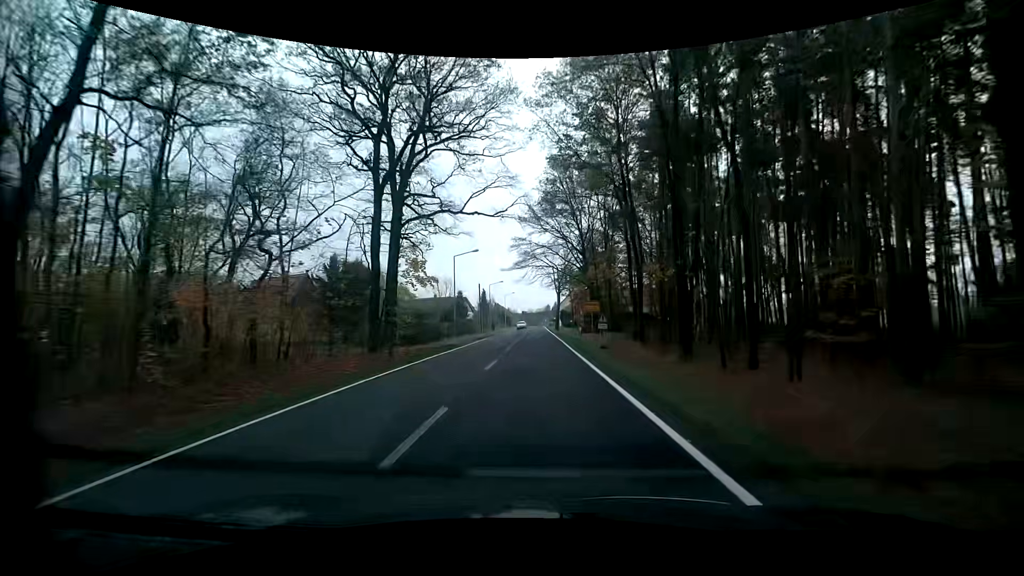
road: primary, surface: asphalt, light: Day
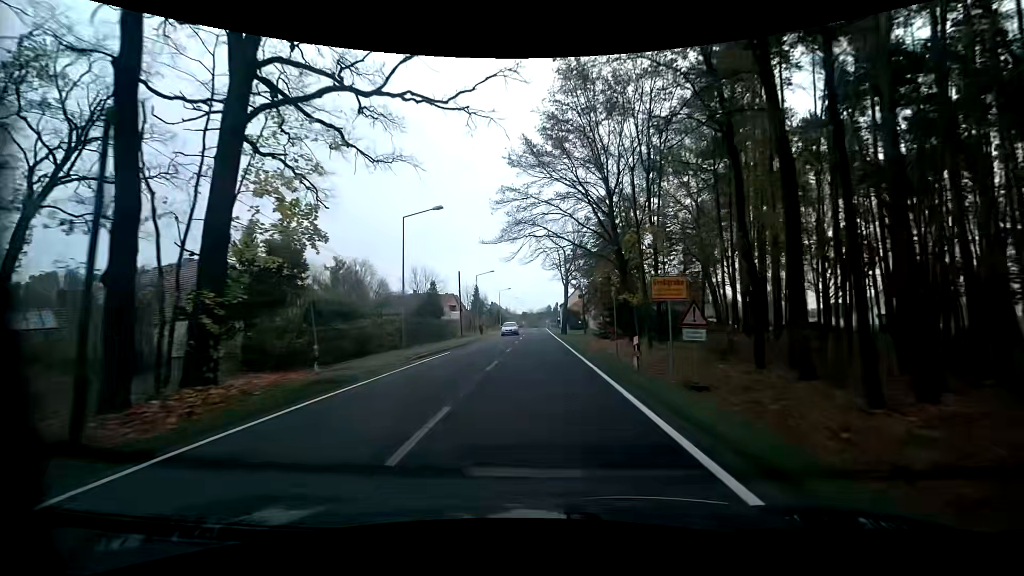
(+0.1, +17.7) m; 0°
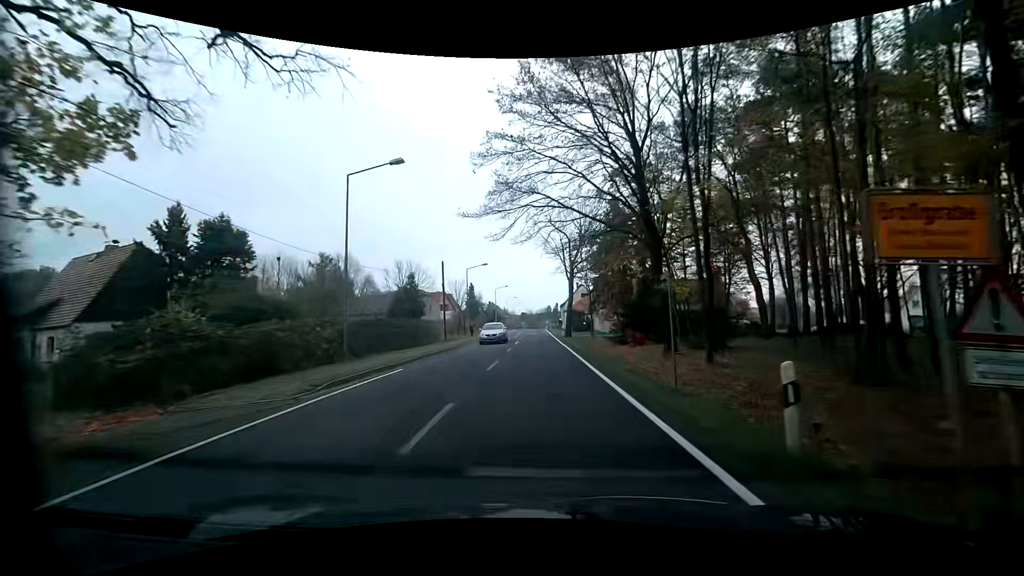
(0.0, +8.5) m; 0°
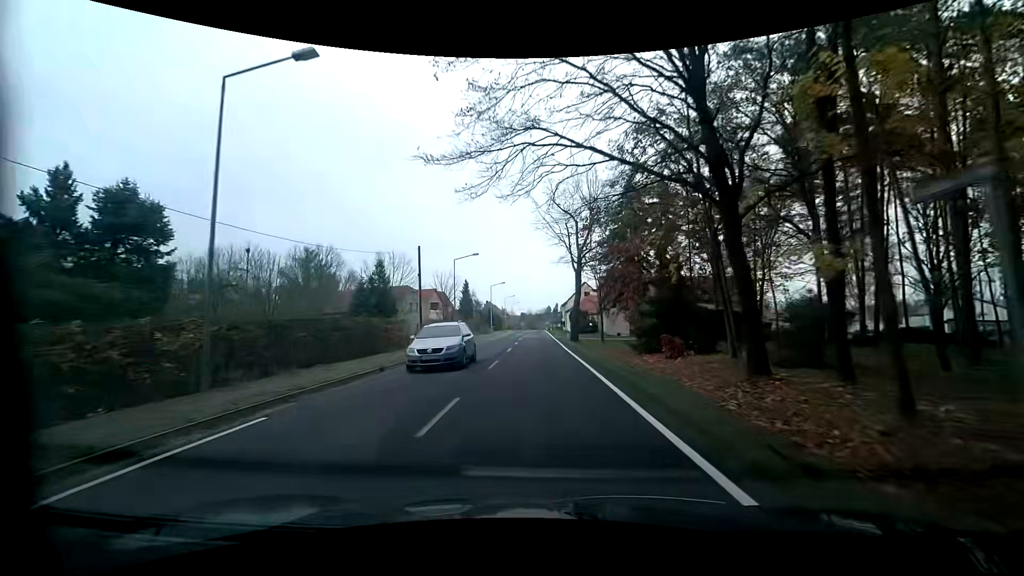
(-0.1, +8.3) m; -1°
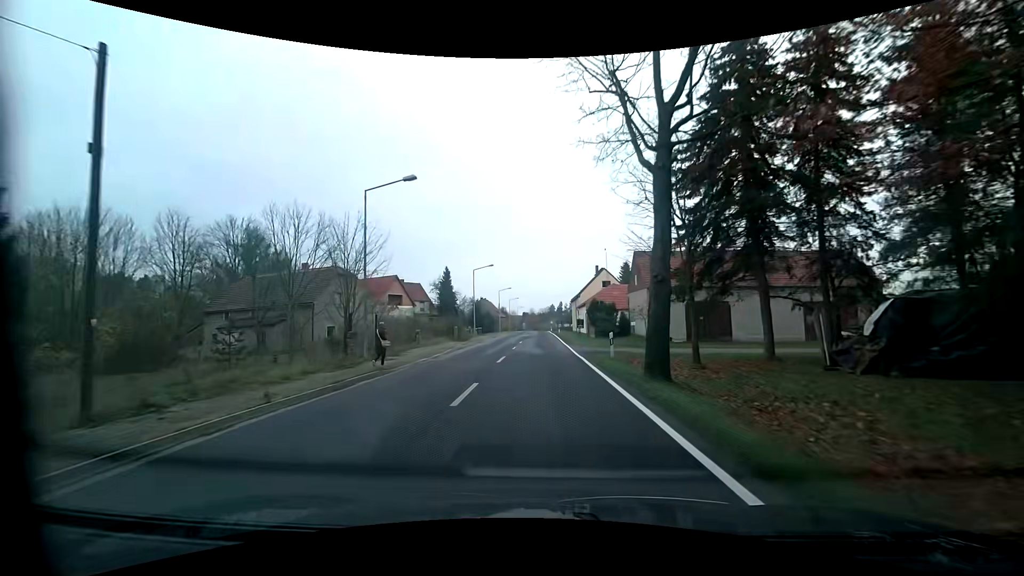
(+0.3, +24.9) m; 0°
